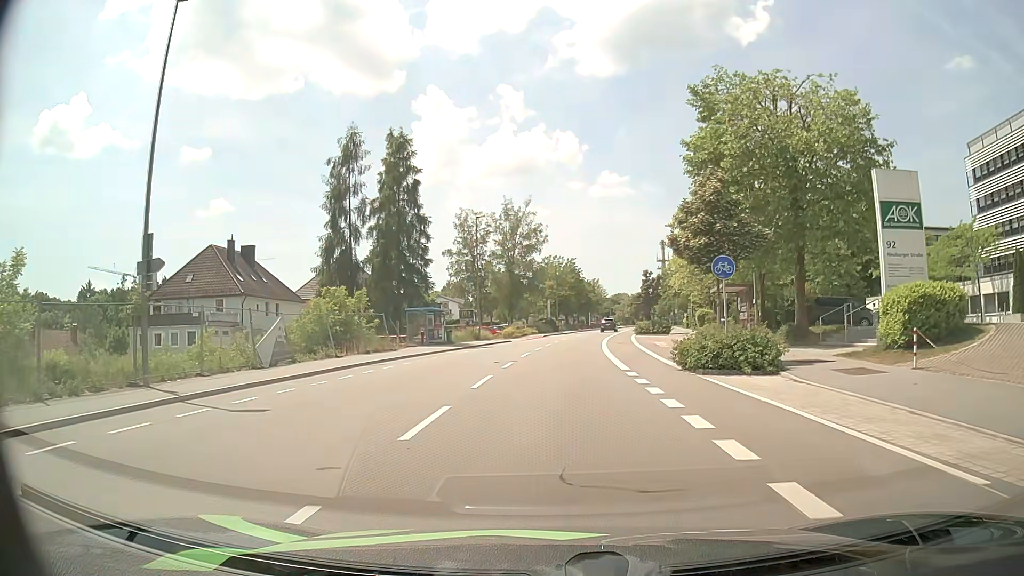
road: tertiary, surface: asphalt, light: Day
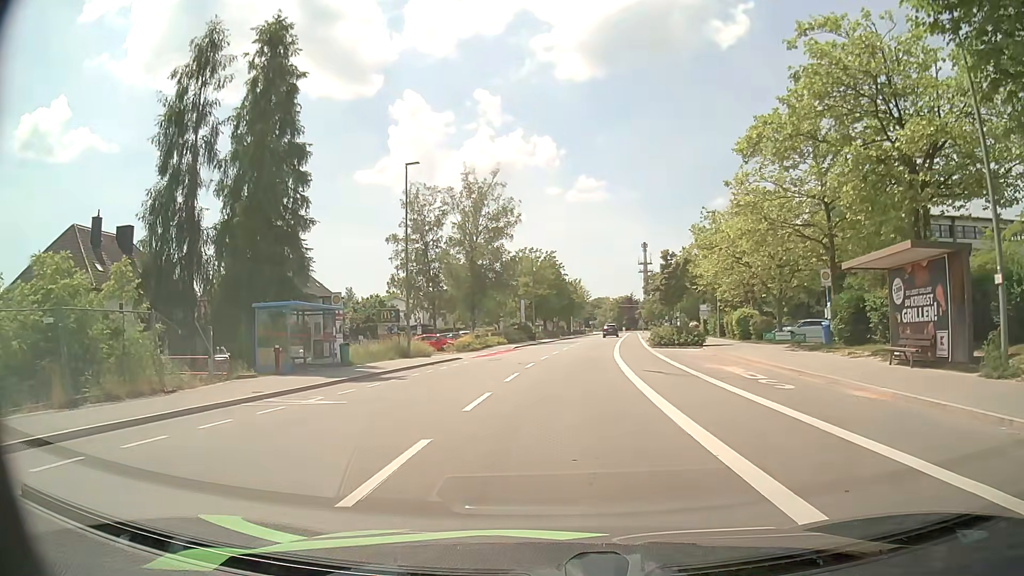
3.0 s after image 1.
(+0.2, +20.4) m; +2°
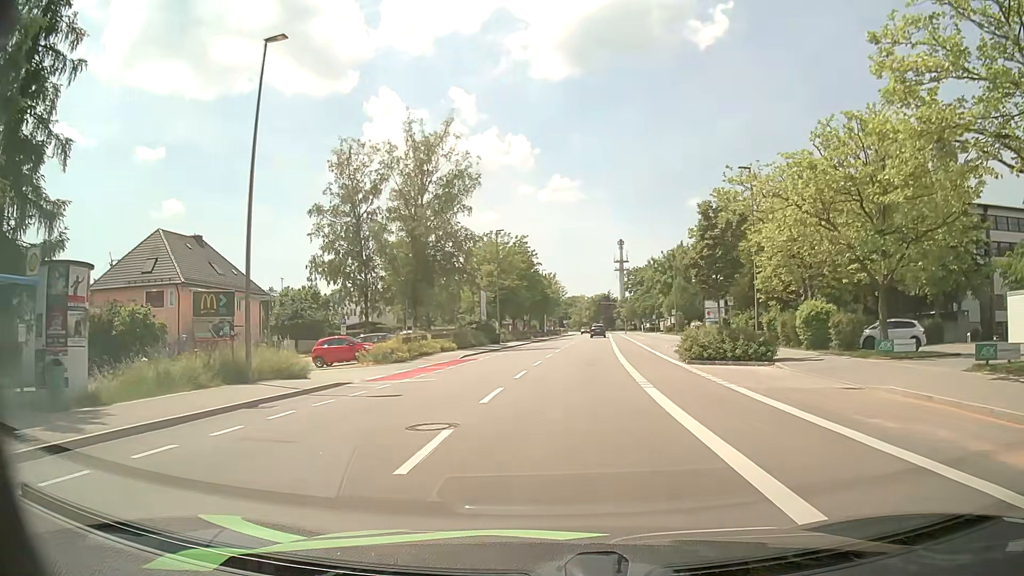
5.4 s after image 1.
(+0.1, +16.7) m; +1°
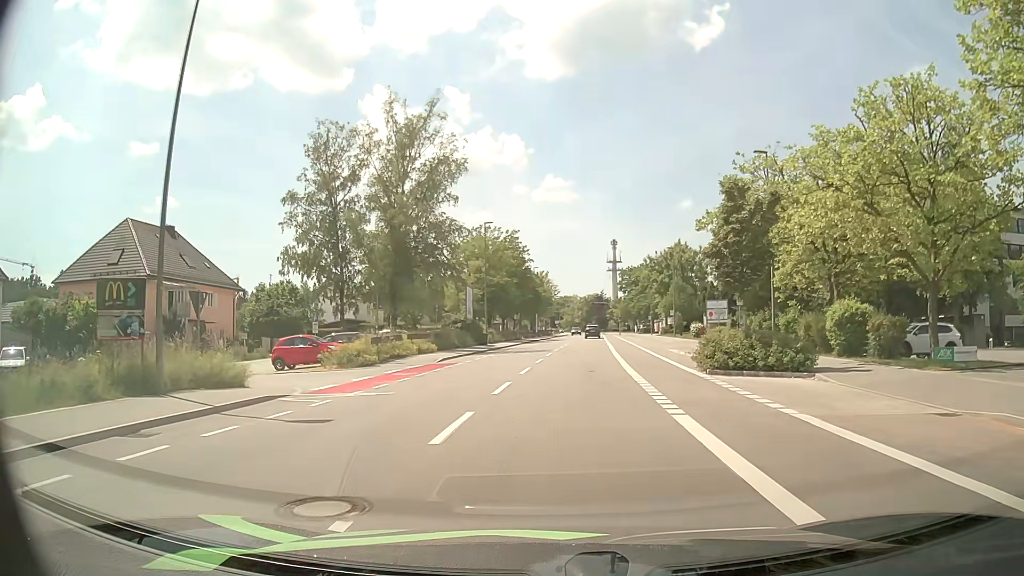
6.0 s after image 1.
(+0.1, +4.4) m; +1°
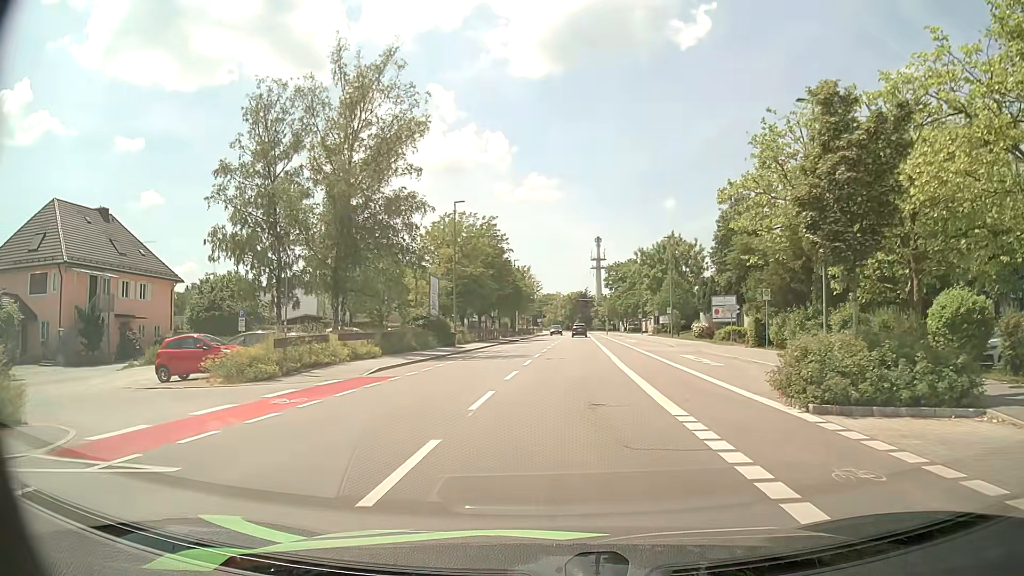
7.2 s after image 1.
(+0.1, +8.9) m; +2°
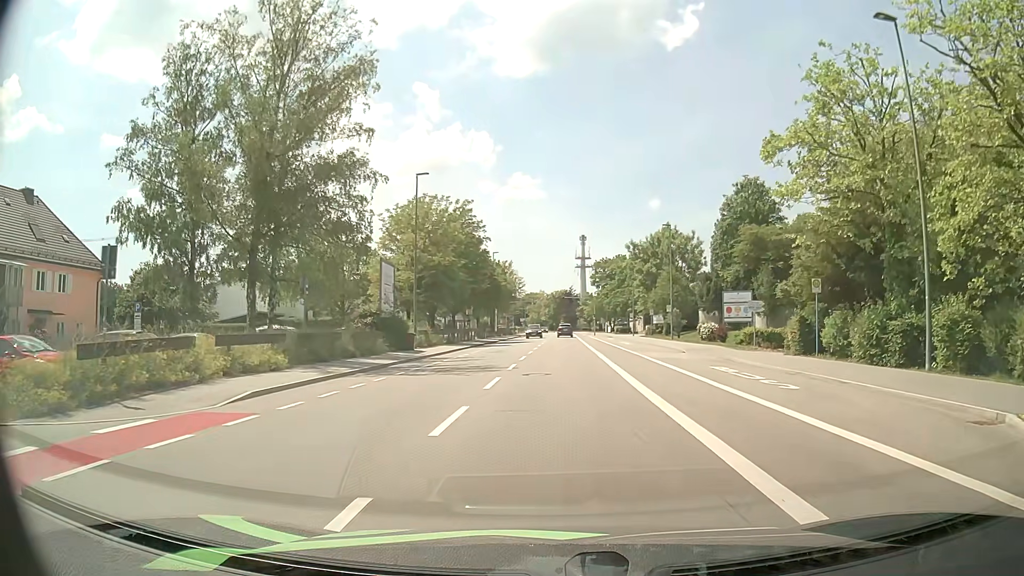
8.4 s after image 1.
(0.0, +8.8) m; +1°
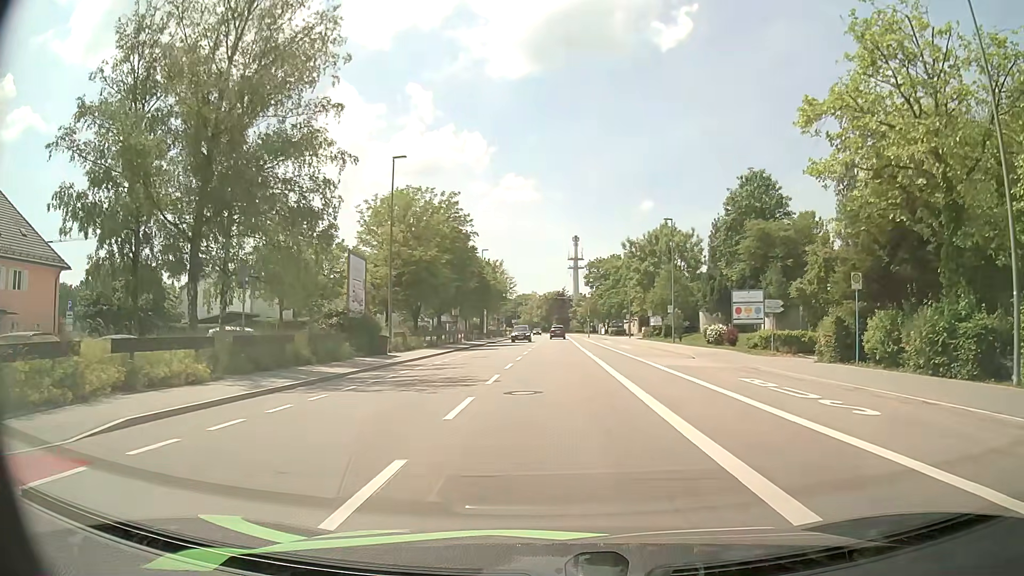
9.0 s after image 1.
(+0.1, +4.4) m; +1°
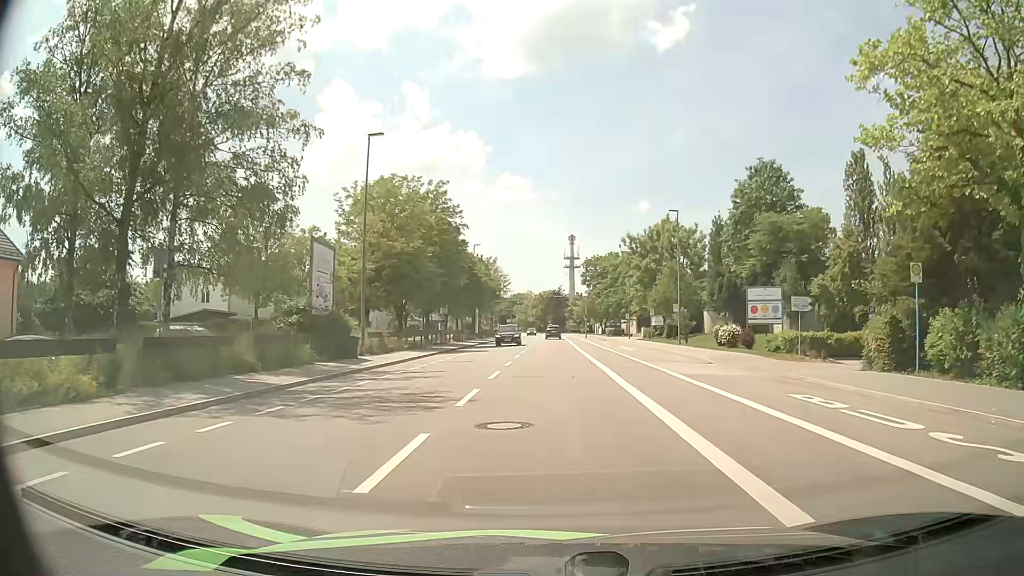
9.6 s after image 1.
(0.0, +4.4) m; 0°
(0, +10) (0, +20) (0, +30) (0, +40) (0, +50) (0, +60) (+1, +70) (+1, +80) (+1, +90) (+1, +100) m
